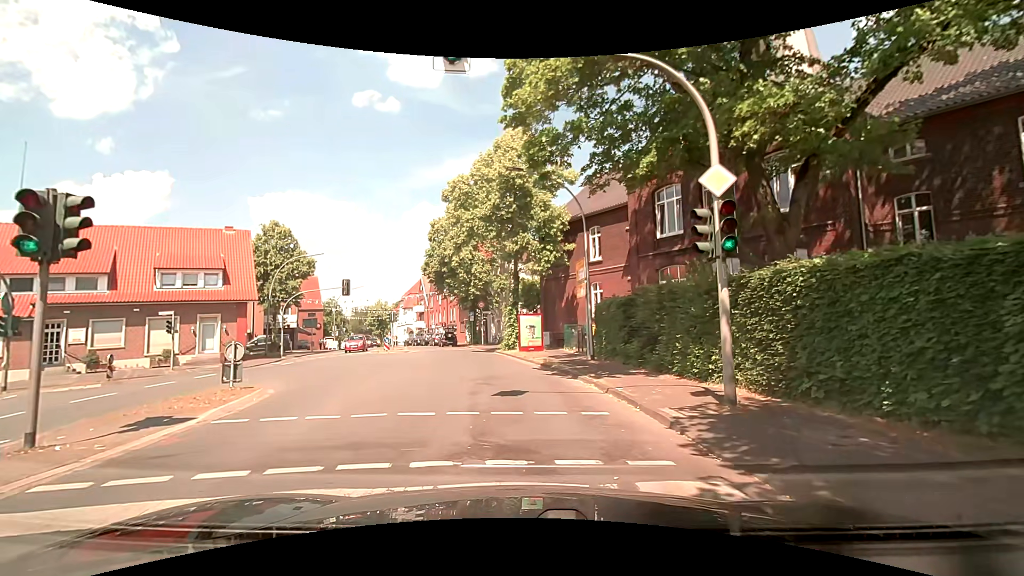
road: secondary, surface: asphalt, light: Day
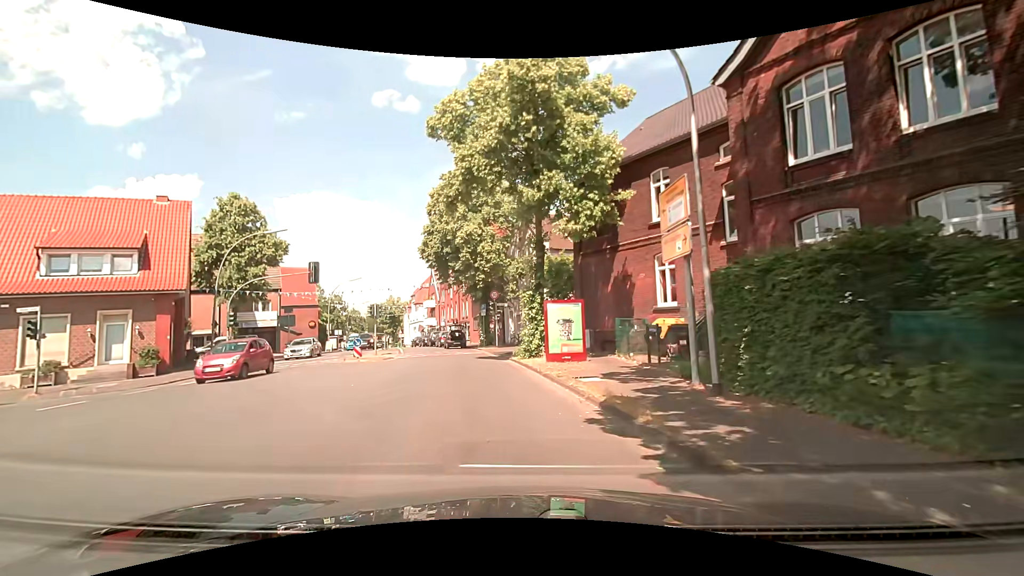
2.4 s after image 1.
(-0.5, +11.3) m; -5°
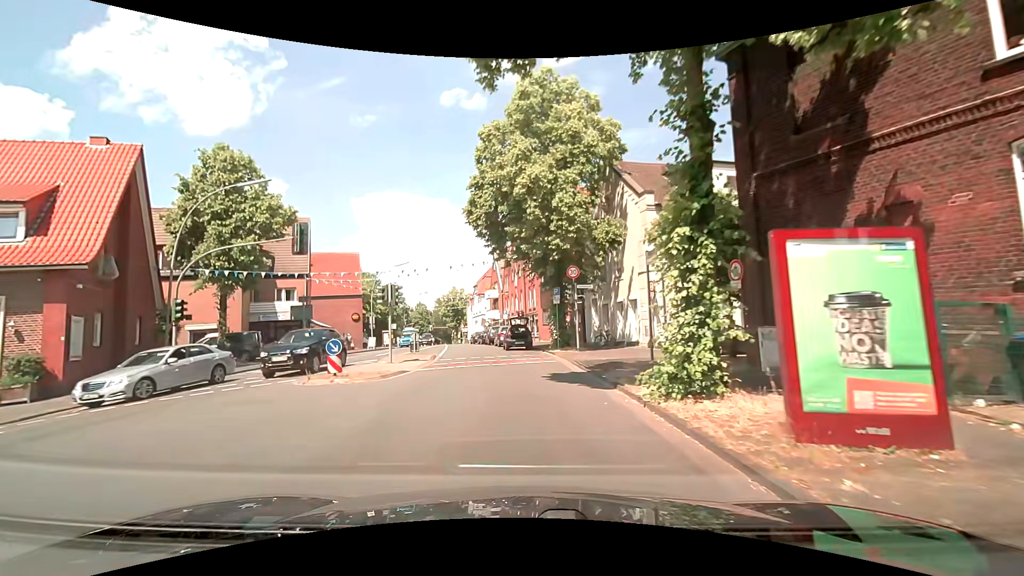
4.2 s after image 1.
(-0.7, +12.2) m; -6°
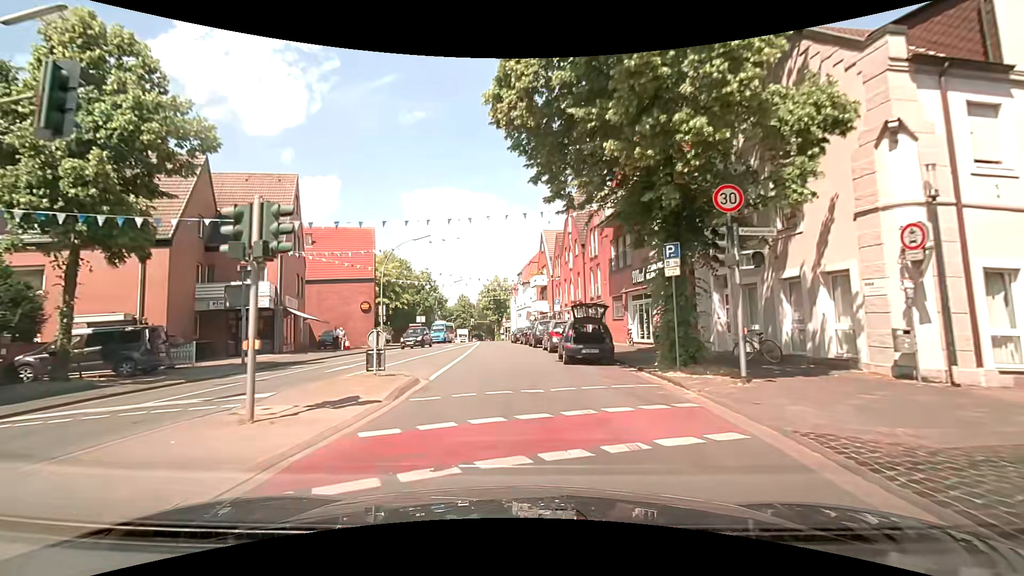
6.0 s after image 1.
(-1.0, +13.5) m; -7°
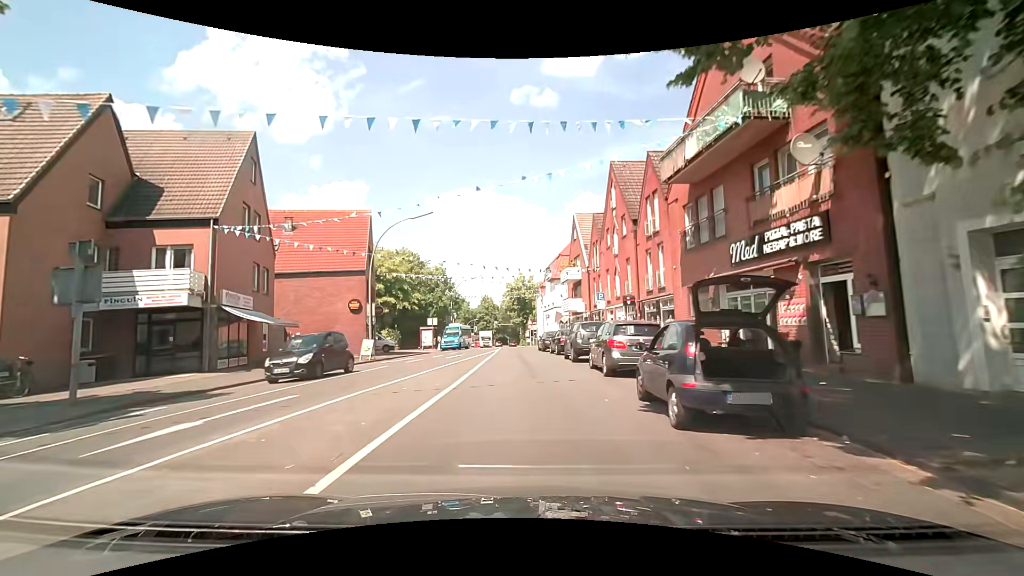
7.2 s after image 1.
(-0.2, +9.7) m; -3°
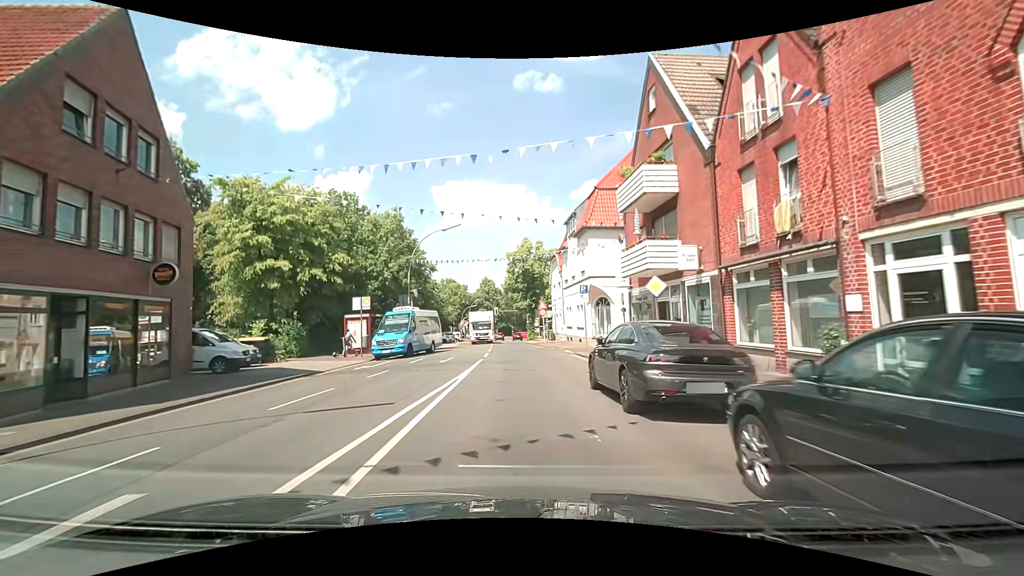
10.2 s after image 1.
(-0.3, +26.4) m; -1°
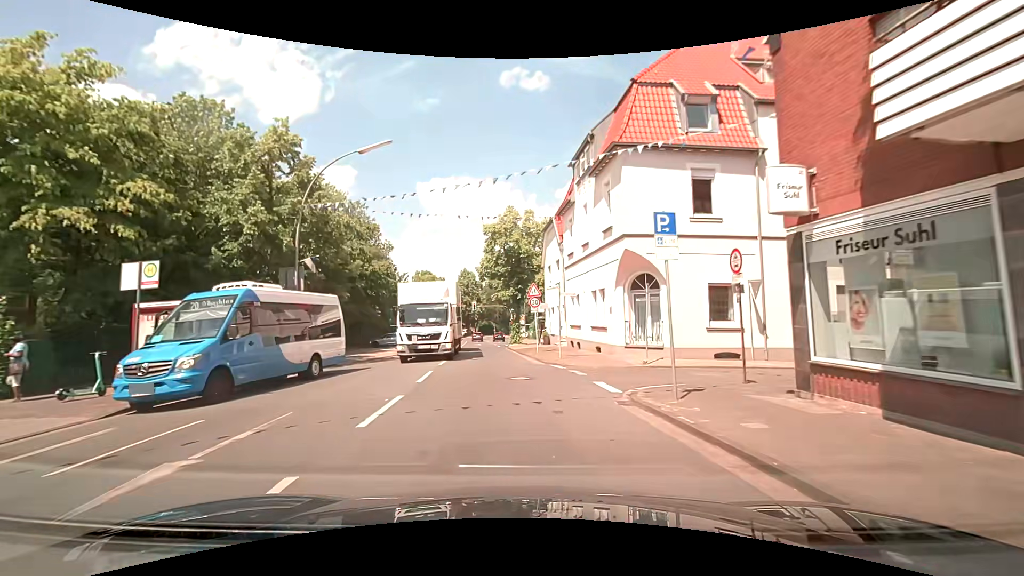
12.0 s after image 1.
(0.0, +15.9) m; +1°
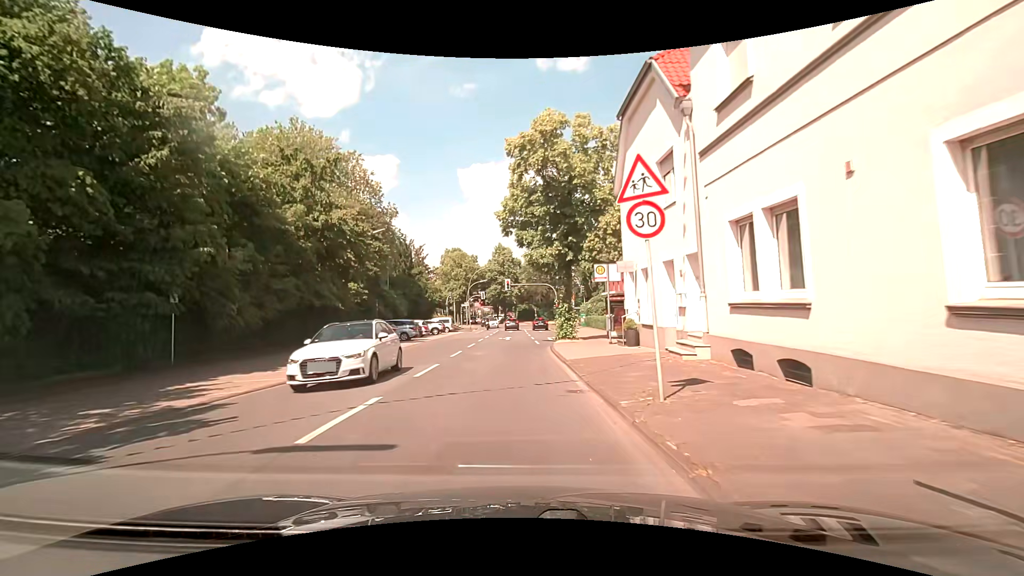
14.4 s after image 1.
(-0.3, +18.9) m; -5°
